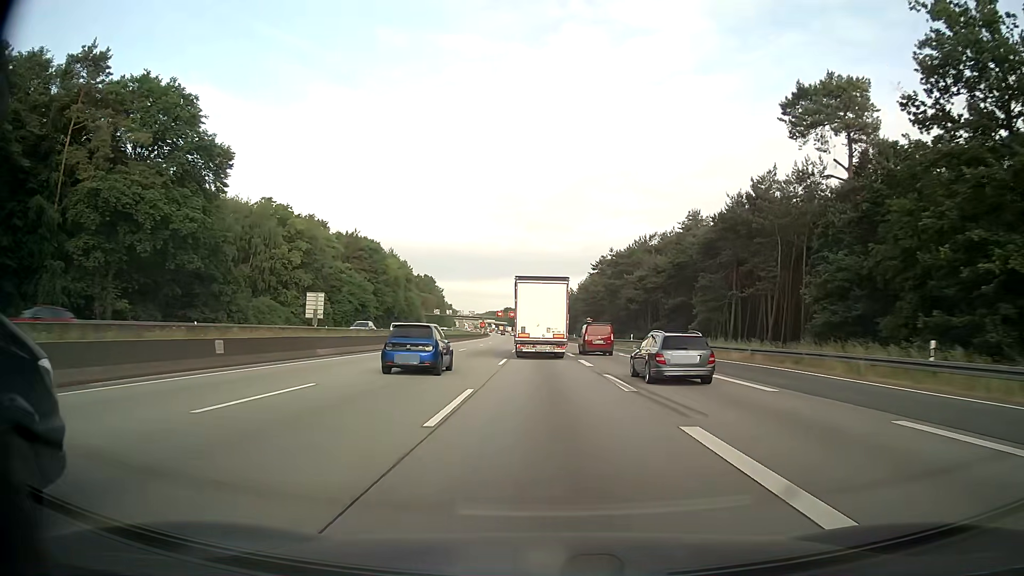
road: motorway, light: Day
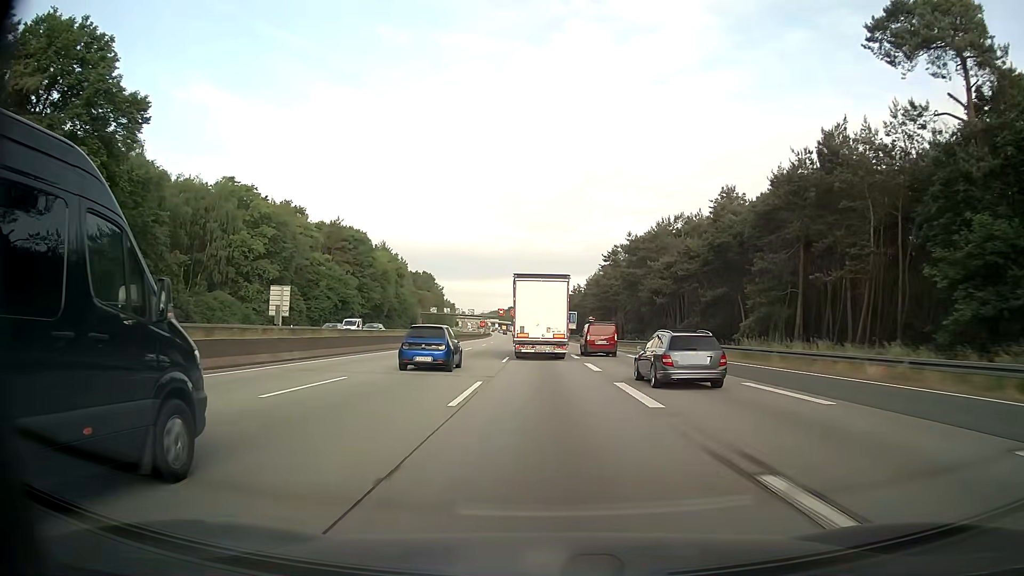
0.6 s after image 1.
(-0.1, +15.5) m; -1°
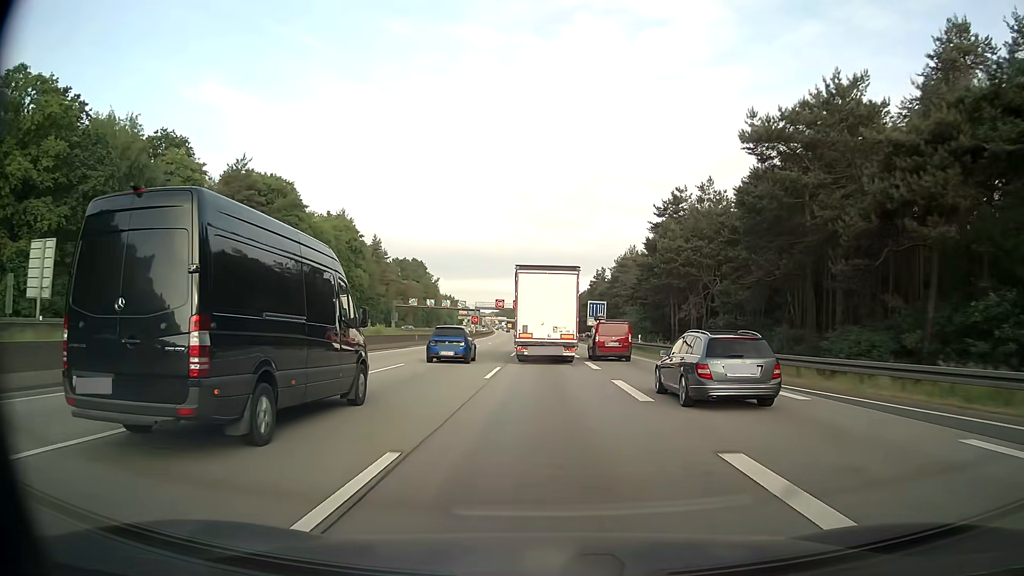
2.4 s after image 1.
(-0.3, +46.8) m; -1°
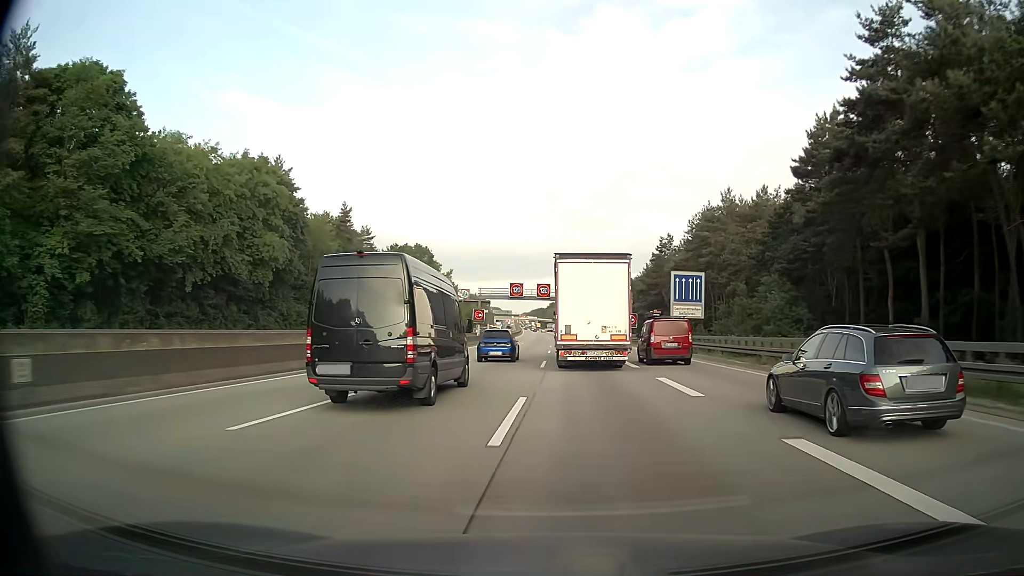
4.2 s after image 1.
(-1.0, +47.3) m; -3°
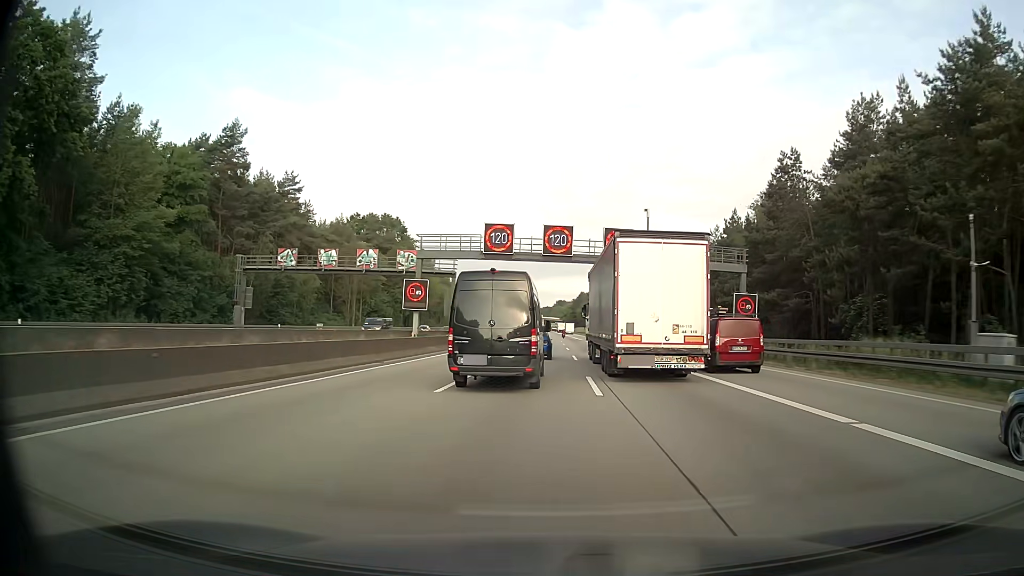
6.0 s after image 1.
(-0.5, +48.1) m; -1°
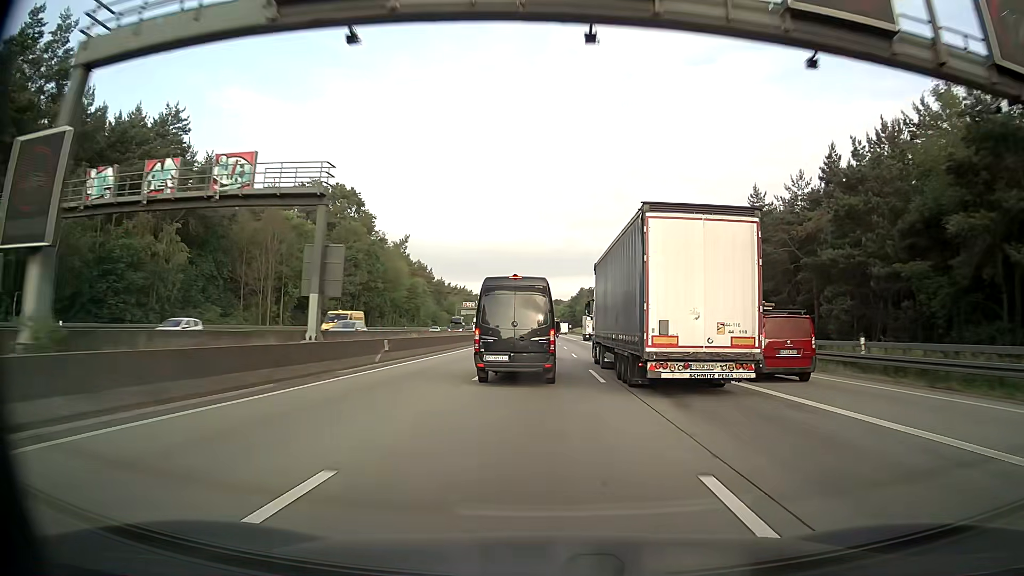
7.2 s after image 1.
(+0.1, +32.4) m; 0°
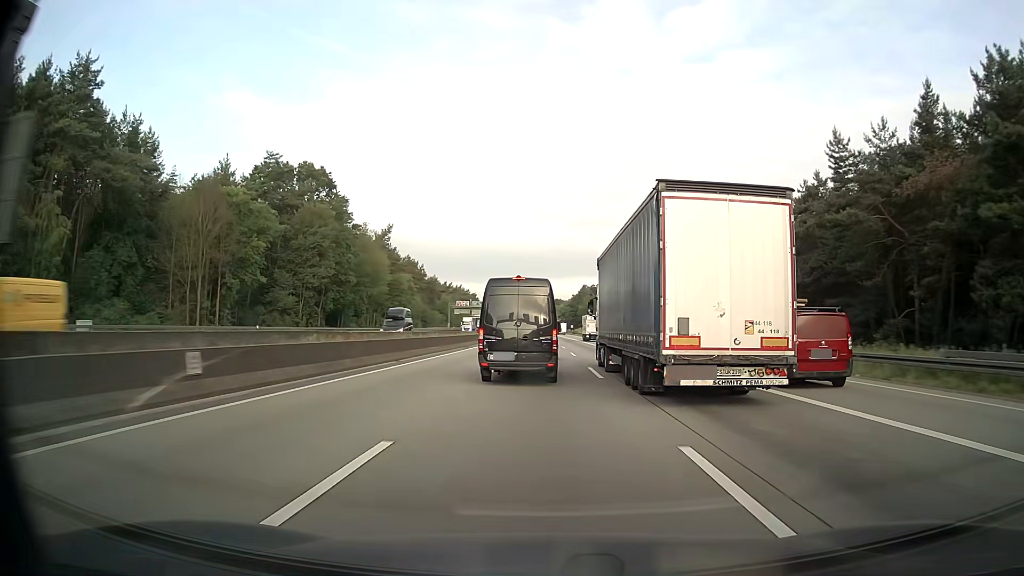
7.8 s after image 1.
(0.0, +16.3) m; 0°
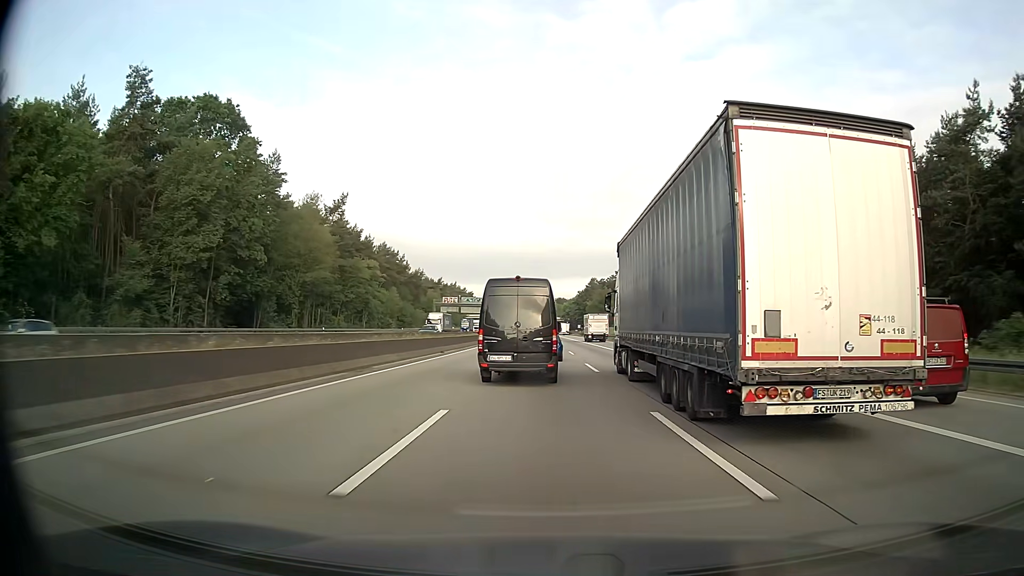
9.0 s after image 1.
(-0.2, +32.7) m; -1°
(0, +10) (0, +20) (0, +30) (0, +40) (0, +50) (0, +60) (0, +70) (0, +80) (-1, +90) (-1, +100) m
